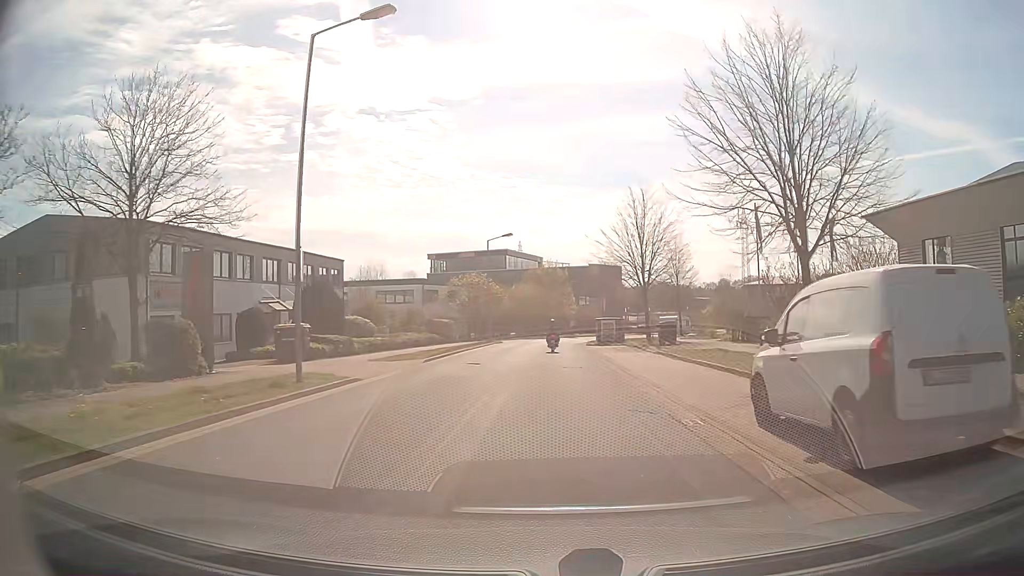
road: residential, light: Day
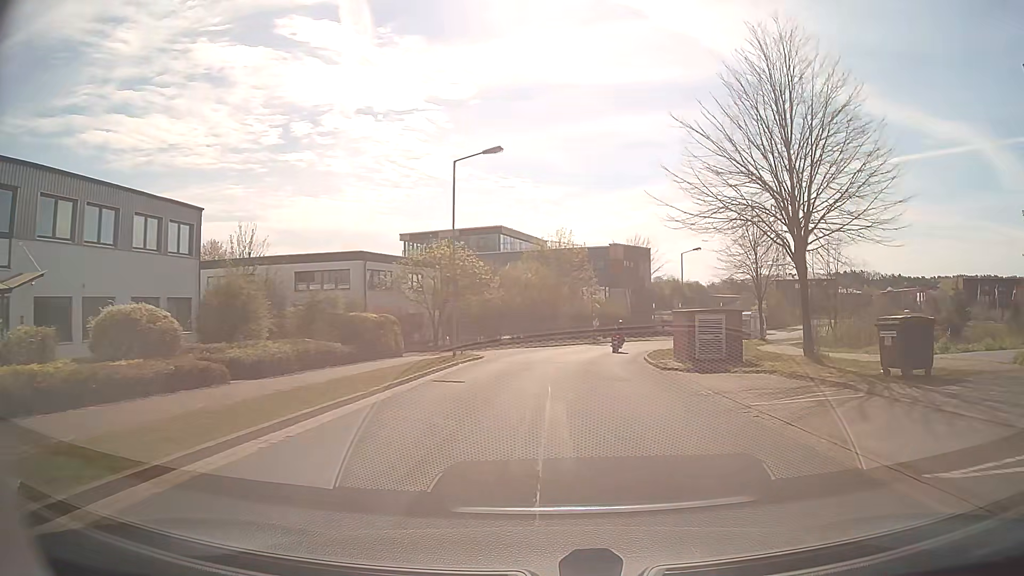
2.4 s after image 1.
(-0.7, +25.5) m; 0°
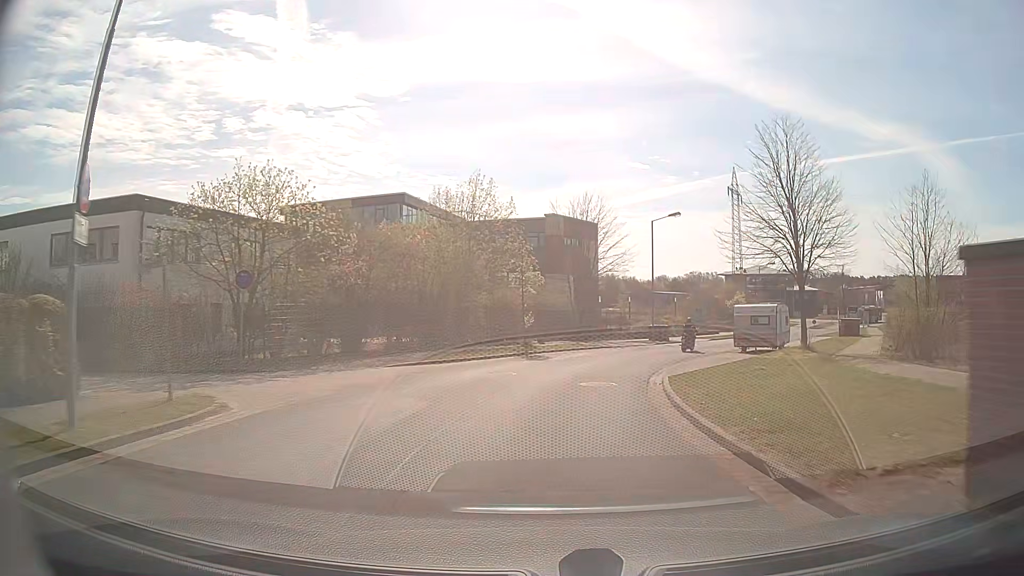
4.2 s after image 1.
(+1.1, +19.6) m; +6°
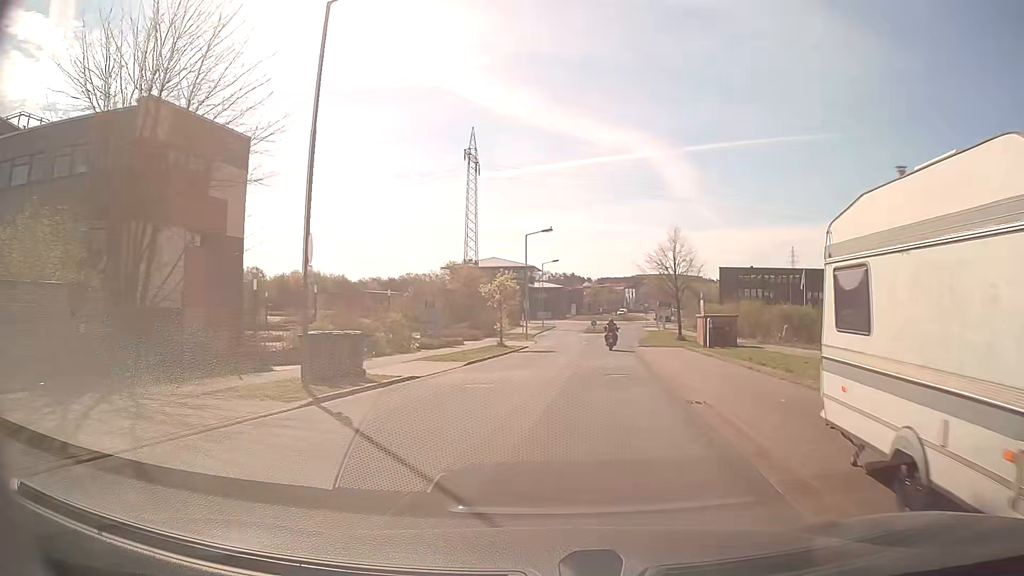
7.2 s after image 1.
(+5.6, +30.4) m; +24°
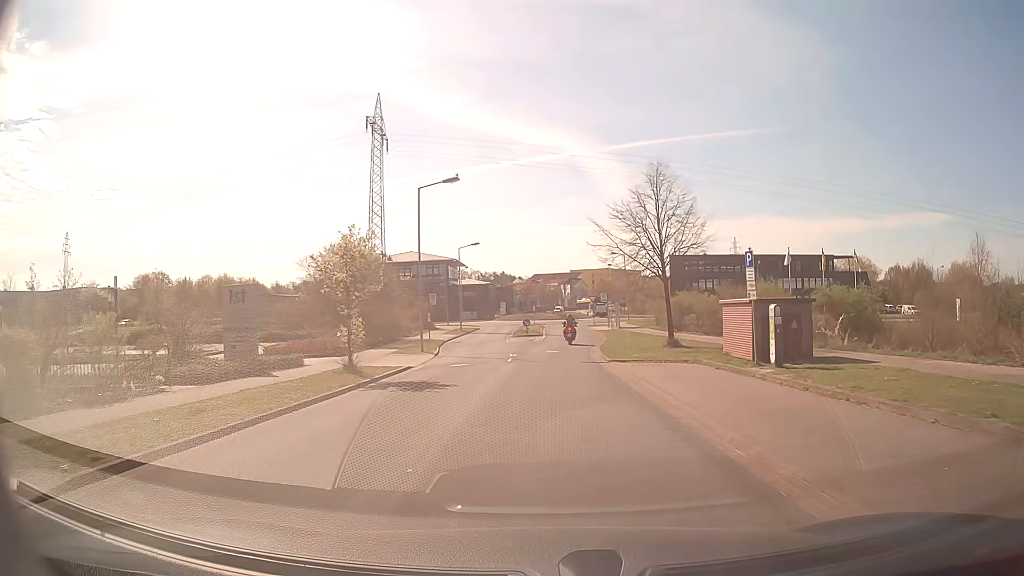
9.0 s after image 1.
(+1.2, +18.2) m; +6°
(0, +10) (0, +20) (+1, +30) (+1, +40) (+1, +50) (+2, +60) (+2, +70) (+4, +80) (+9, +88) (+10, +98) m
